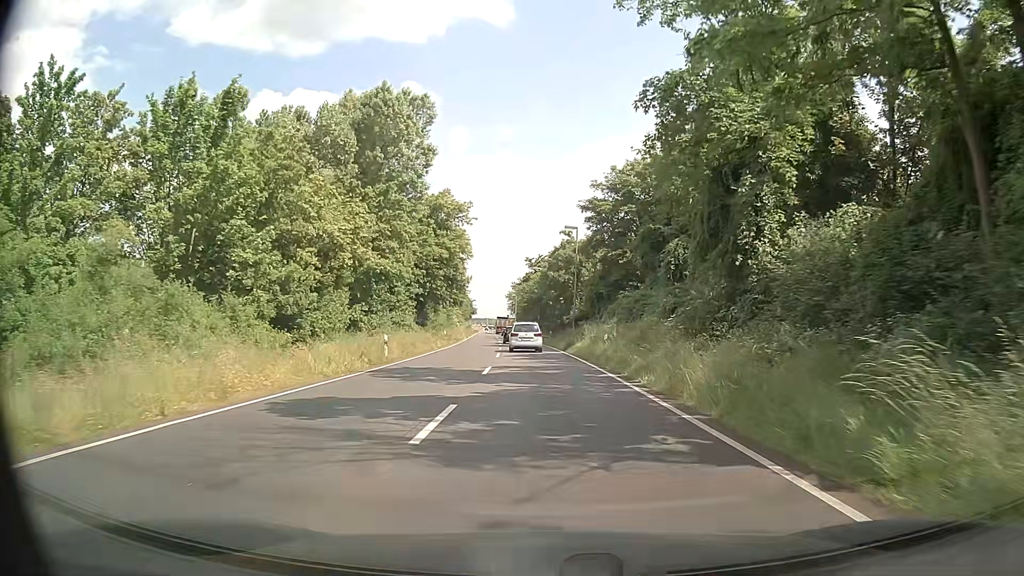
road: primary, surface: asphalt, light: Day
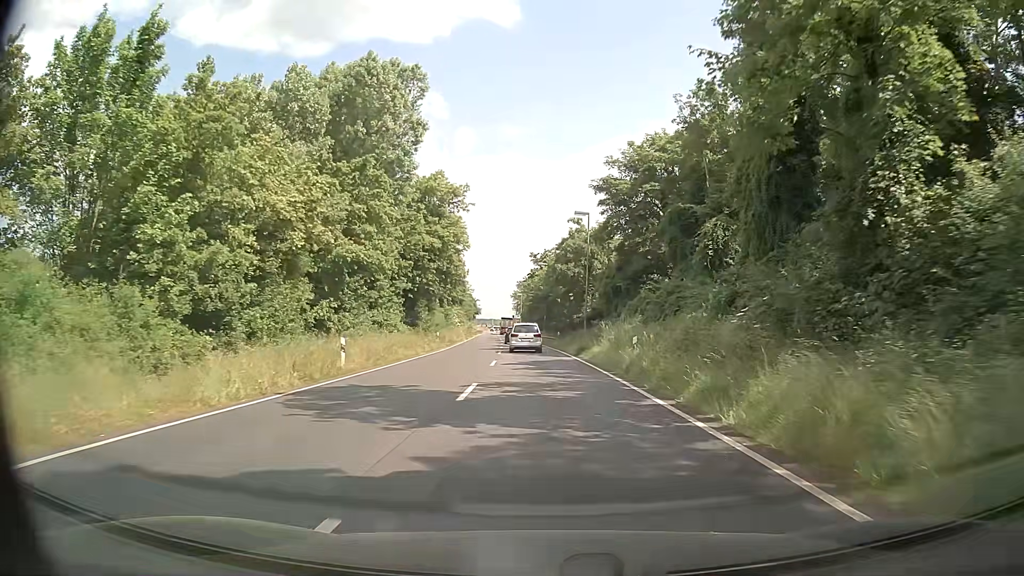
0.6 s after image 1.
(0.0, +7.2) m; 0°
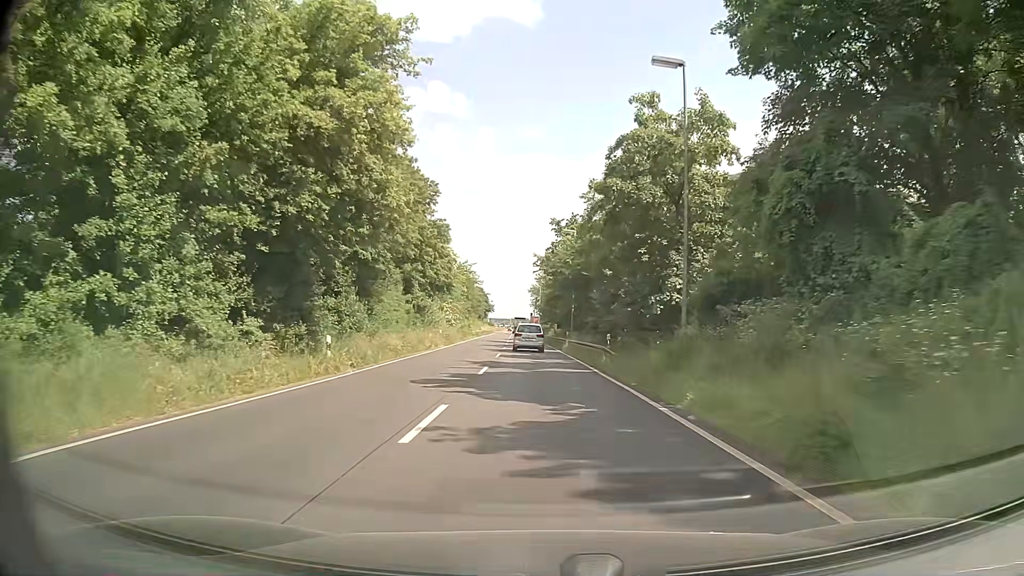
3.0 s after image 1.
(-0.6, +28.9) m; -2°
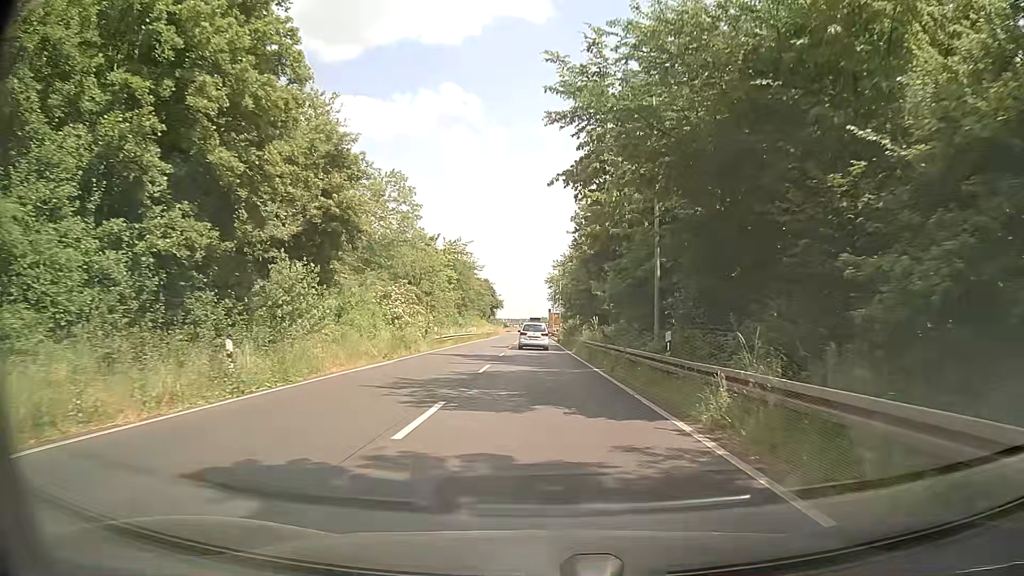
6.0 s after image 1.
(-0.4, +36.1) m; -1°
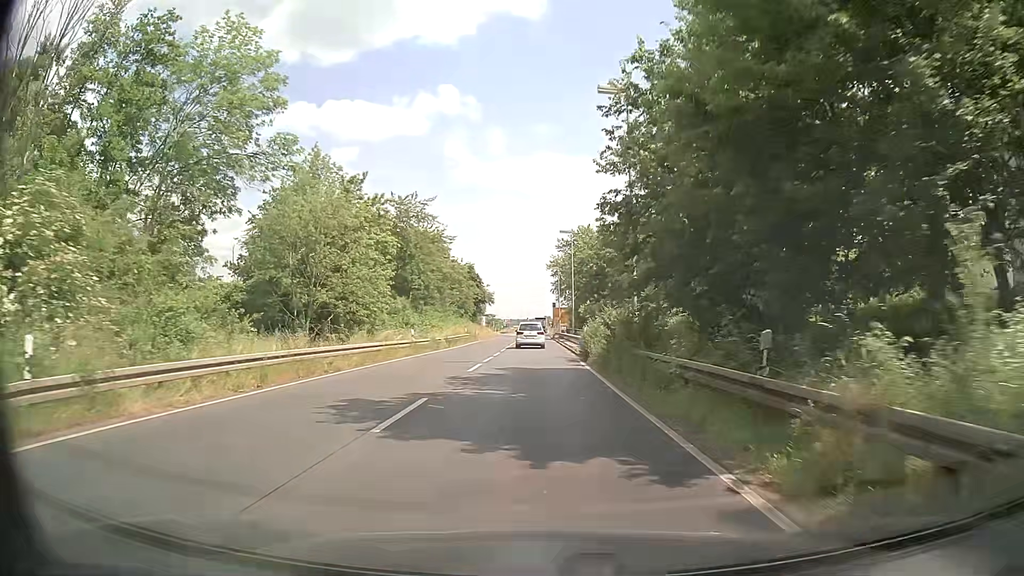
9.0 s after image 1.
(-0.3, +35.7) m; -1°
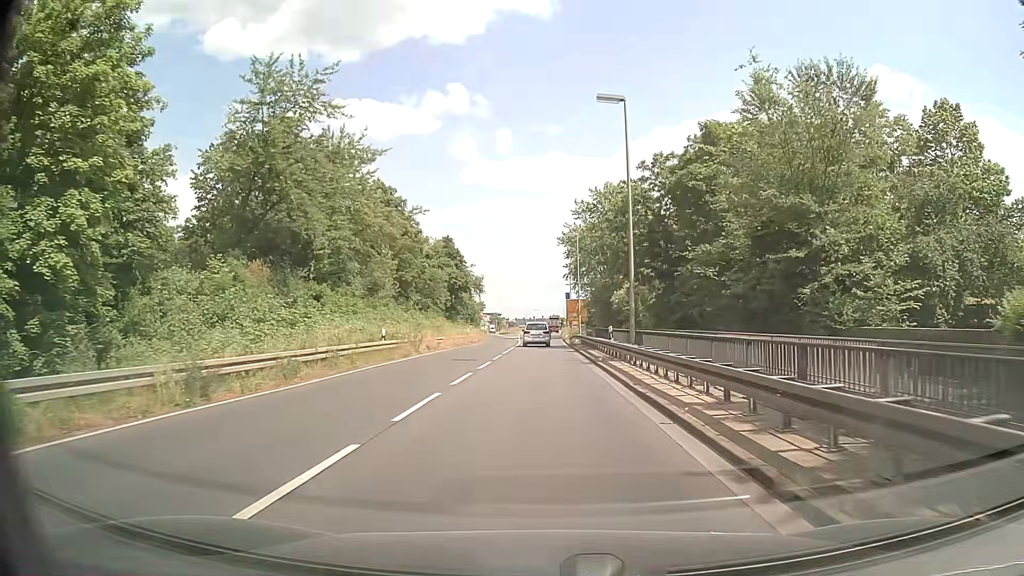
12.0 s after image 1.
(+0.1, +35.0) m; 0°
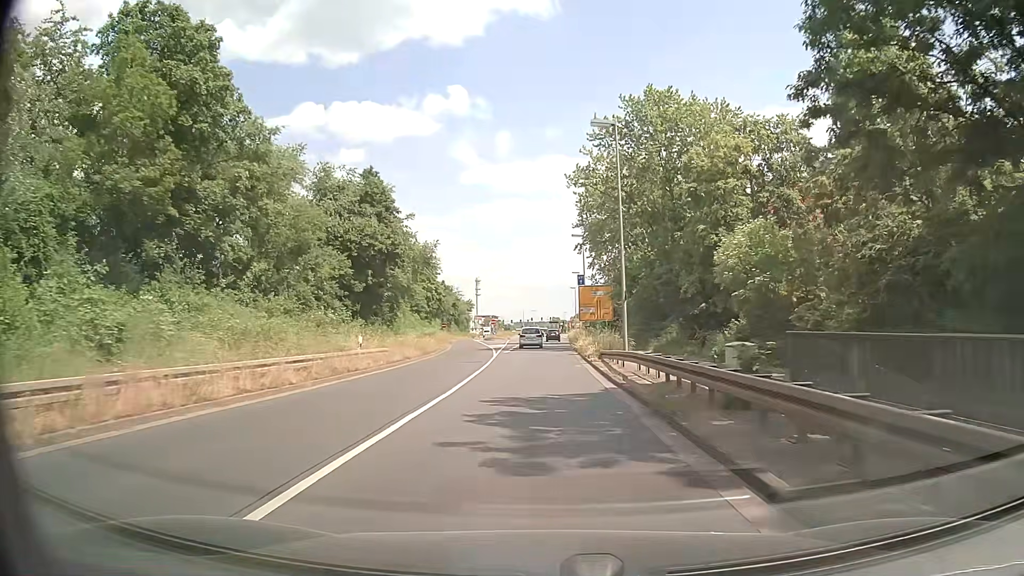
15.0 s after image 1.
(-0.3, +35.6) m; -1°
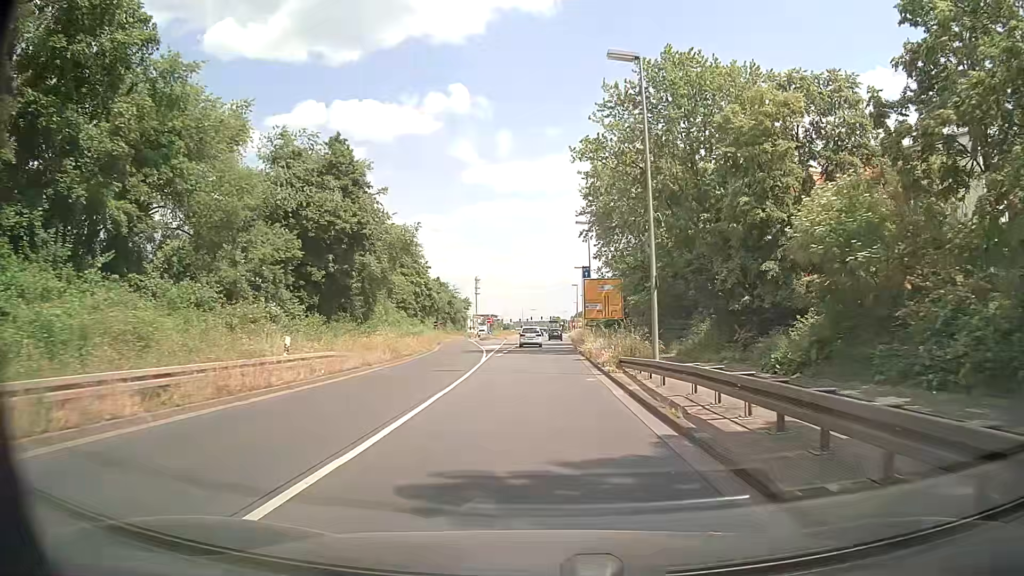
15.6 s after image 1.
(0.0, +7.4) m; 0°
(0, +10) (0, +20) (0, +30) (0, +40) (0, +50) (0, +60) (0, +70) (0, +80) (-1, +90) (-2, +100) m
